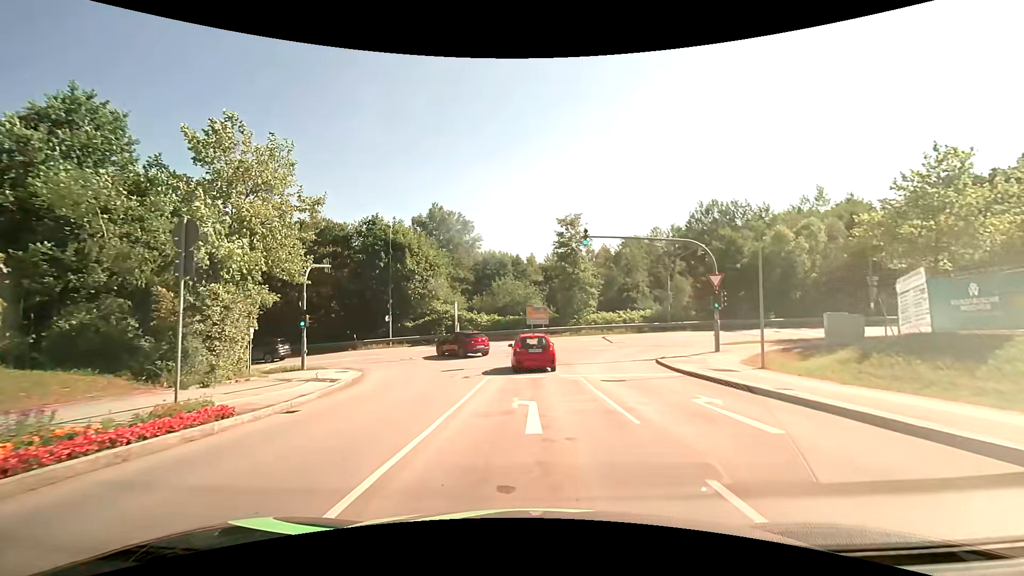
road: residential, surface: asphalt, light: Day
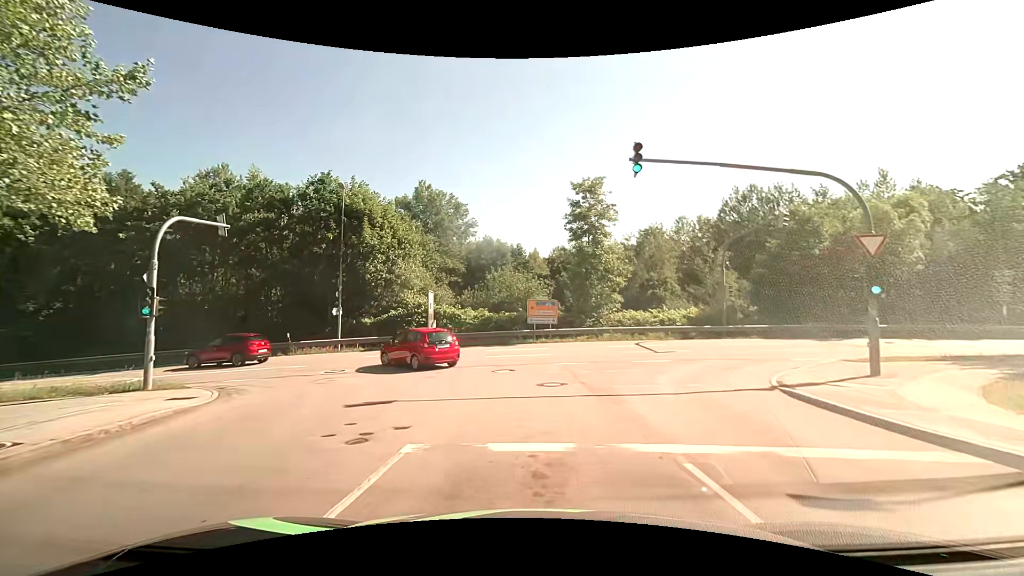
(0.0, +11.4) m; -1°
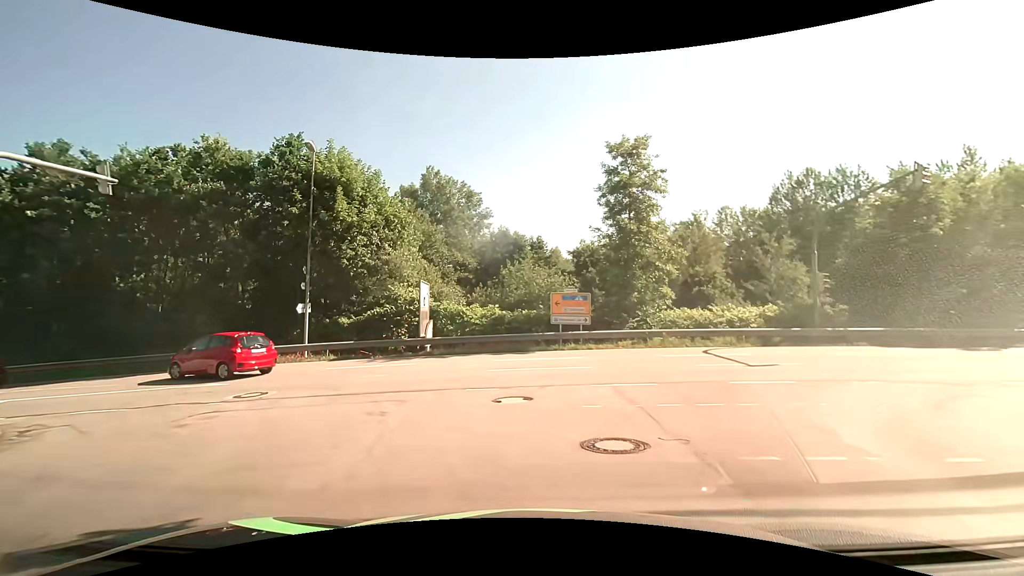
(0.0, +7.2) m; -2°
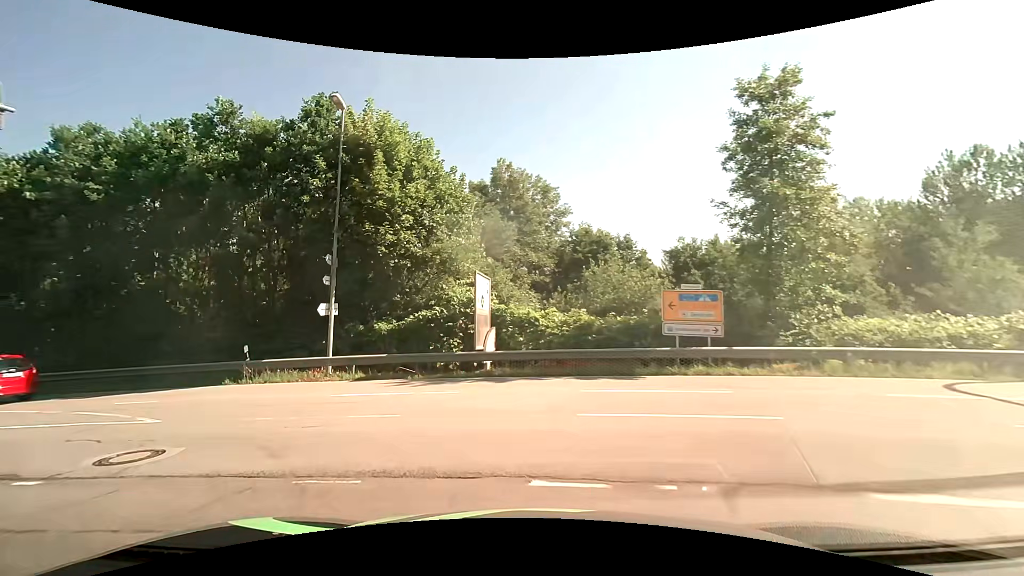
(-0.3, +6.6) m; -9°
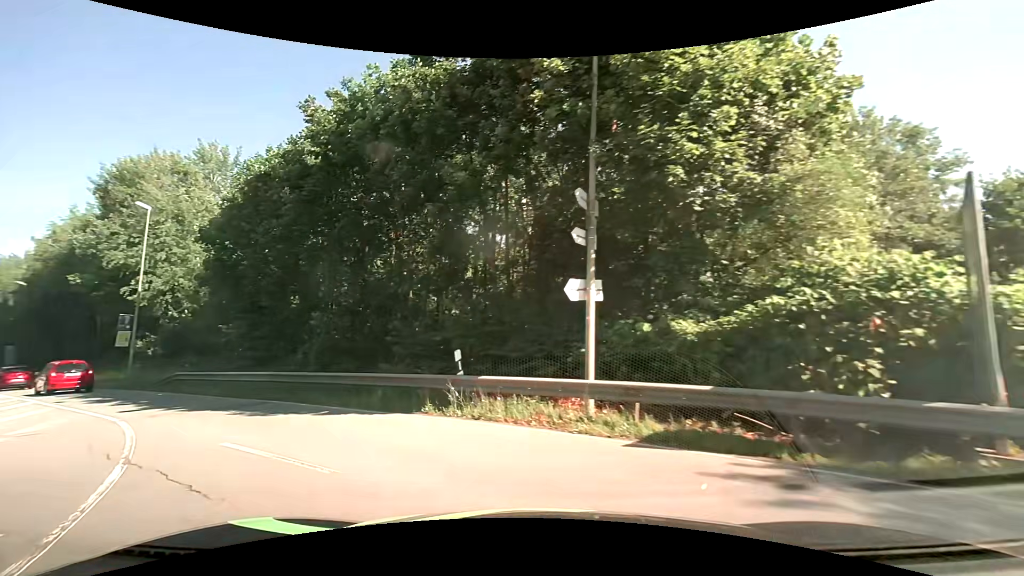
(-2.0, +9.1) m; -29°
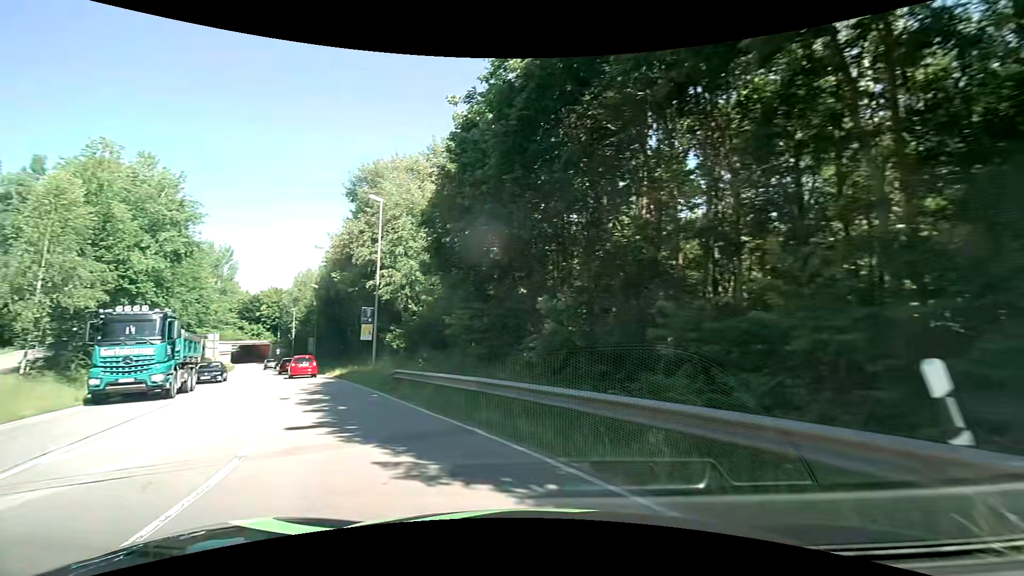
(-1.6, +6.6) m; -27°
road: secondary
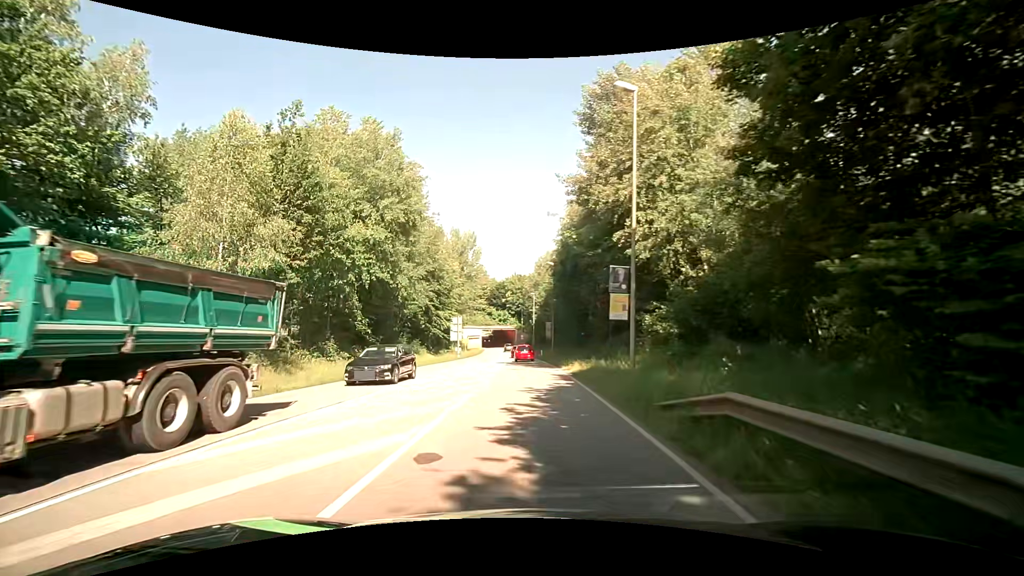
(-3.3, +11.8) m; -26°
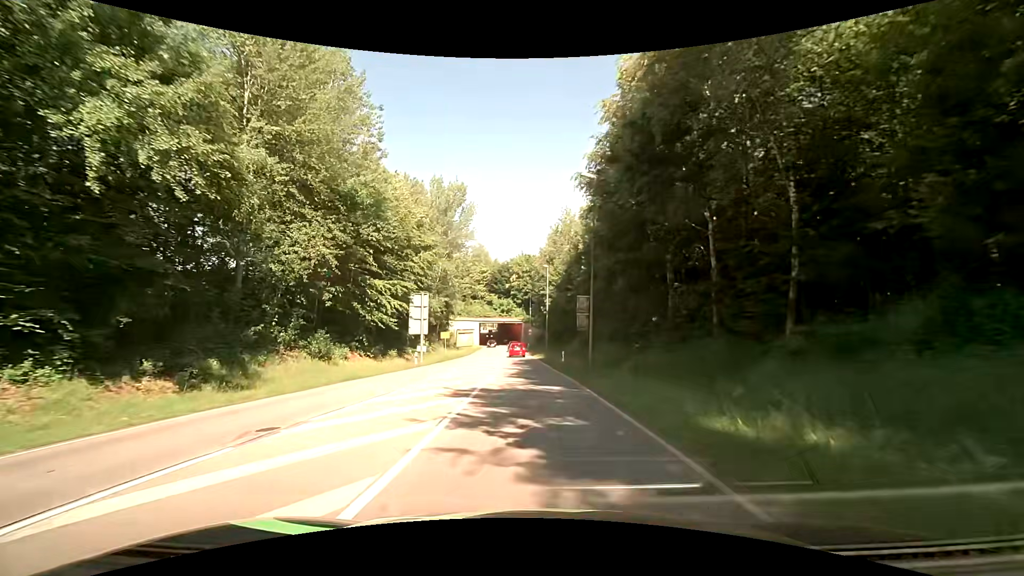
(-0.4, +27.9) m; -2°
